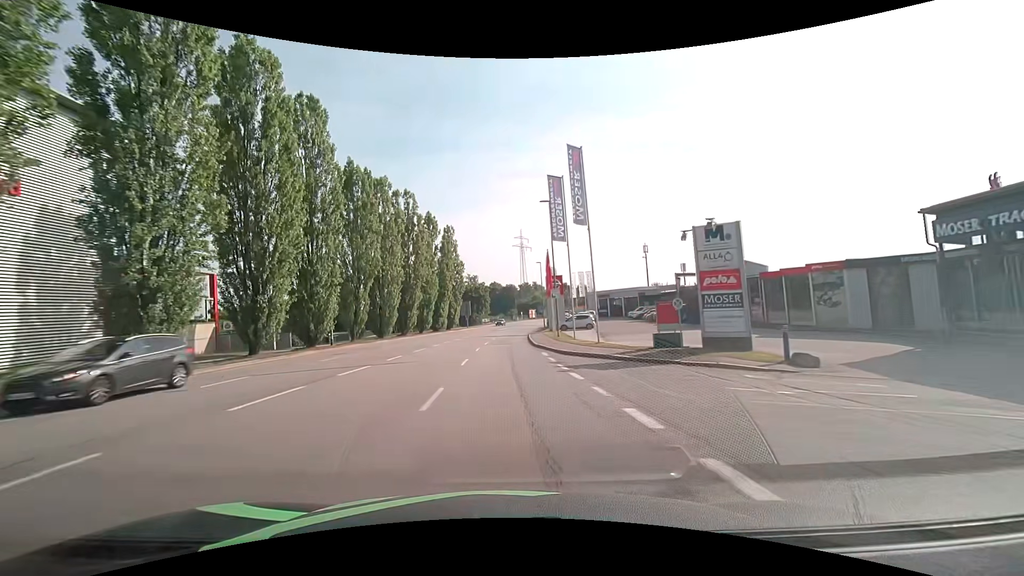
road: tertiary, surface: asphalt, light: Day
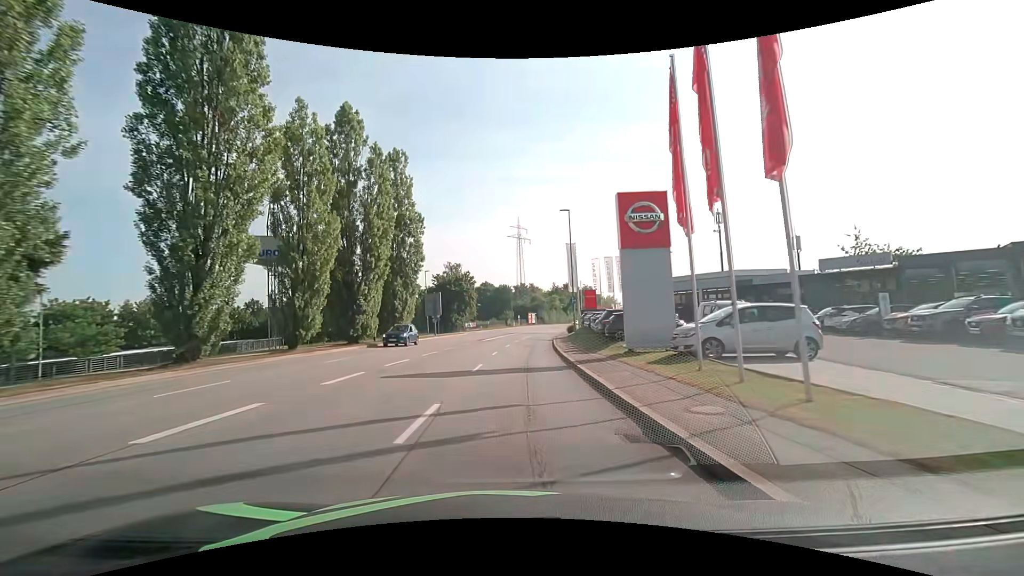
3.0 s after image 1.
(0.0, +38.3) m; +1°
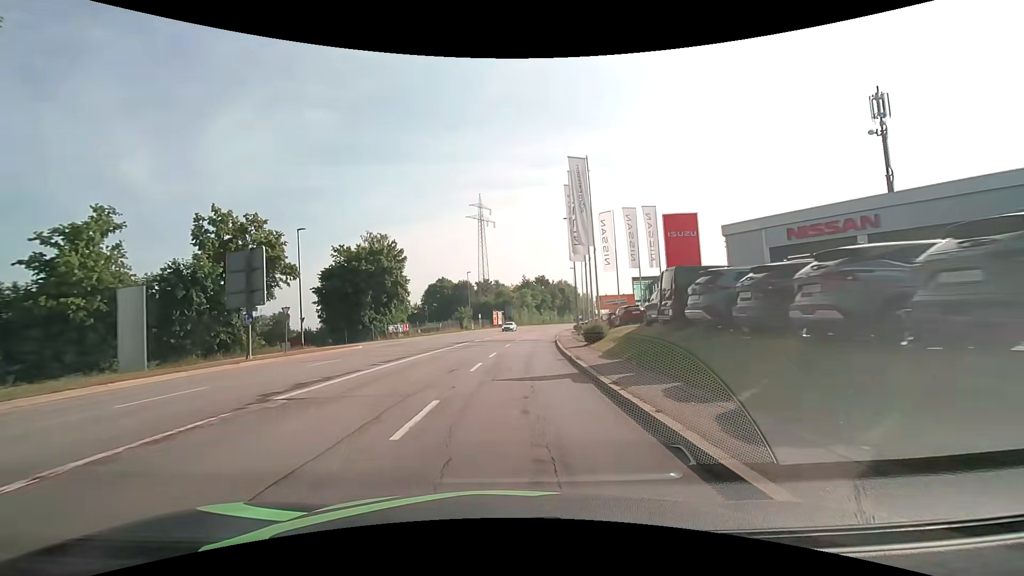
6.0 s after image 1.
(+1.5, +36.6) m; +5°
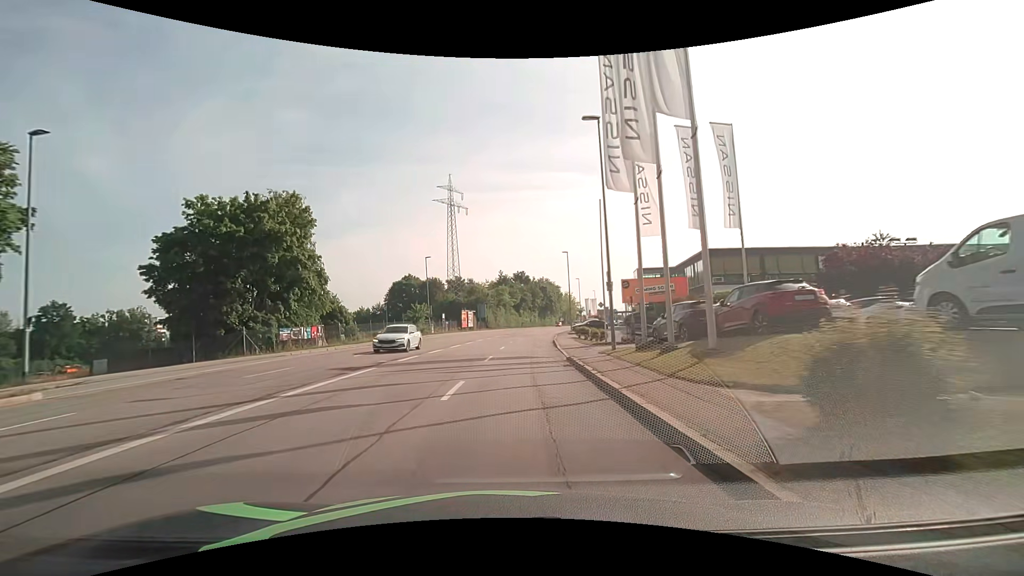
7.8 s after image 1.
(+0.3, +21.7) m; +3°
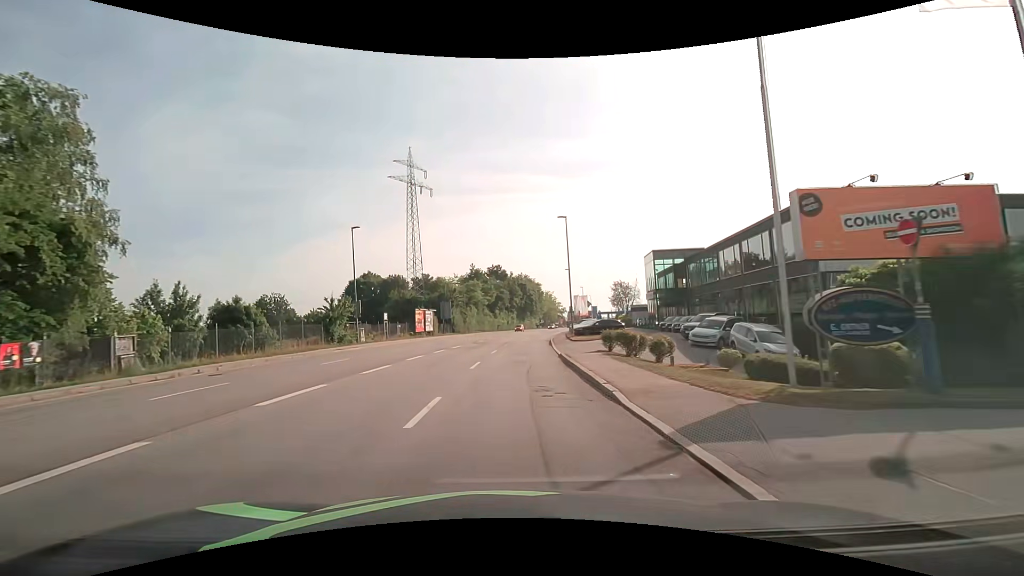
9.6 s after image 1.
(+0.4, +21.7) m; +2°
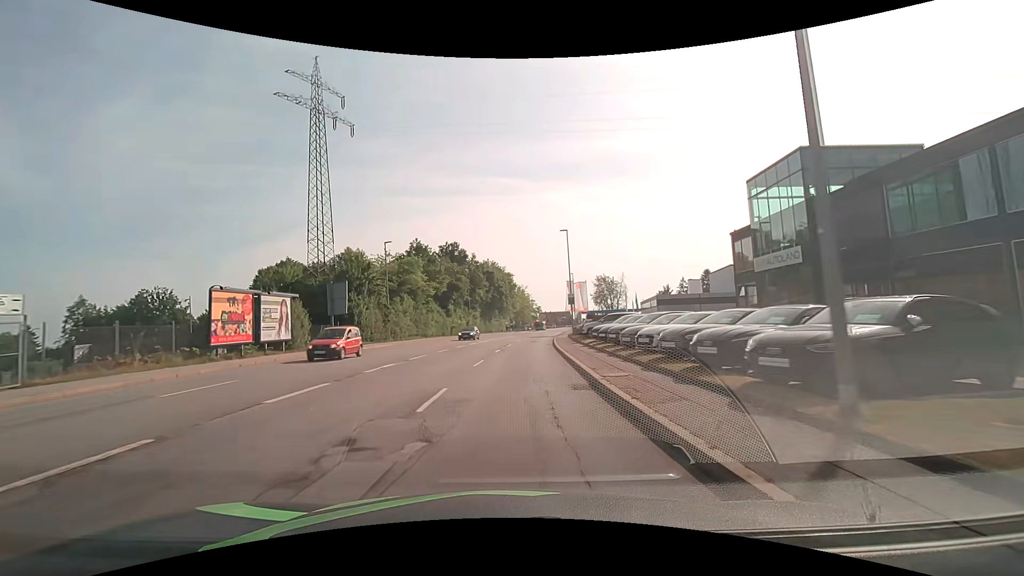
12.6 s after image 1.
(+1.1, +36.0) m; +3°
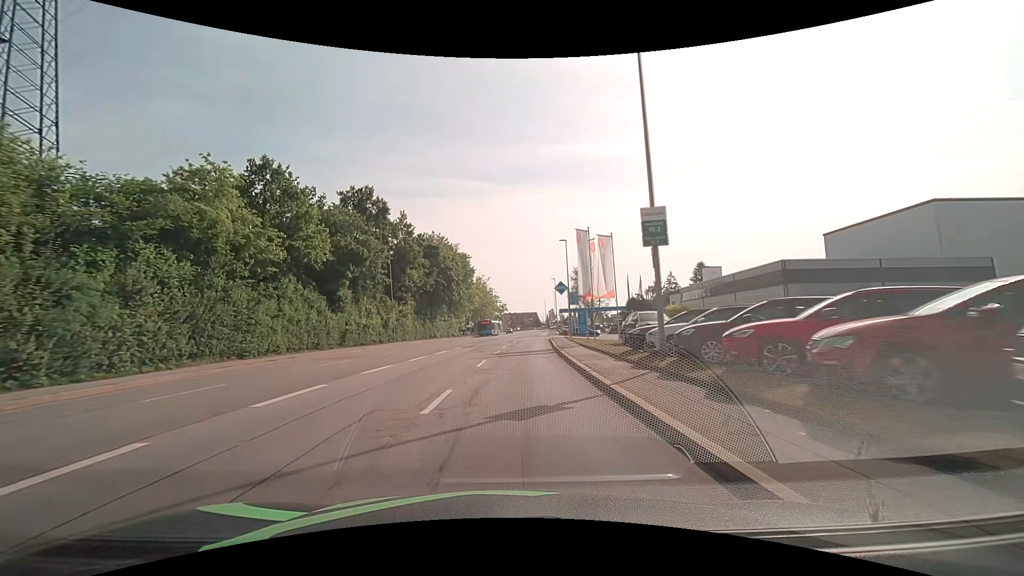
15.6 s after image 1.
(+1.3, +36.1) m; +4°
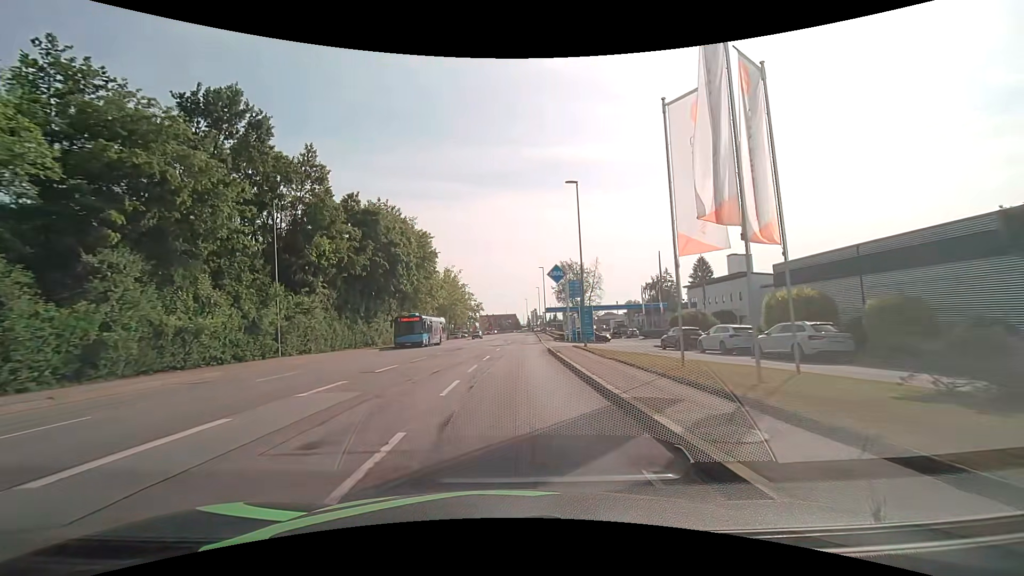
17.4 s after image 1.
(+0.5, +22.1) m; +3°
(0, +10) (0, +20) (0, +30) (+1, +40) (+1, +50) (+1, +60) (+2, +70) (+2, +80) (+3, +90) (+3, +100) m
